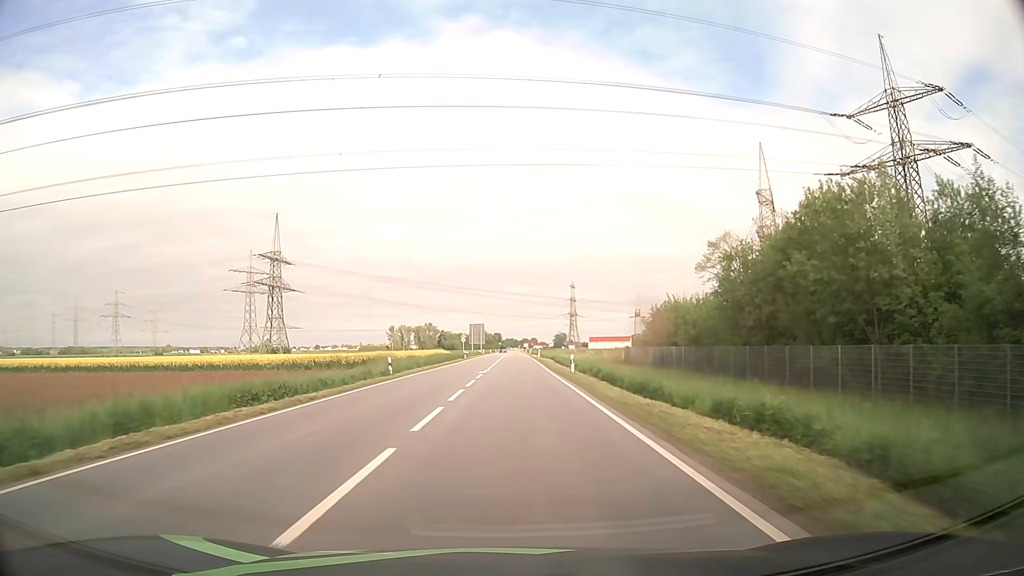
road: primary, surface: asphalt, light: Day
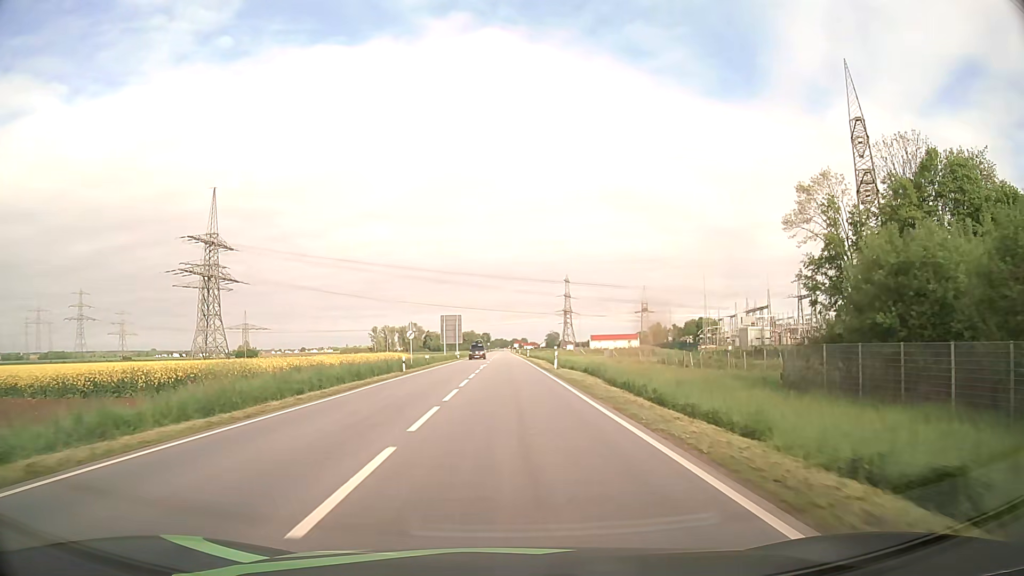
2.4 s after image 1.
(+0.4, +42.1) m; +1°
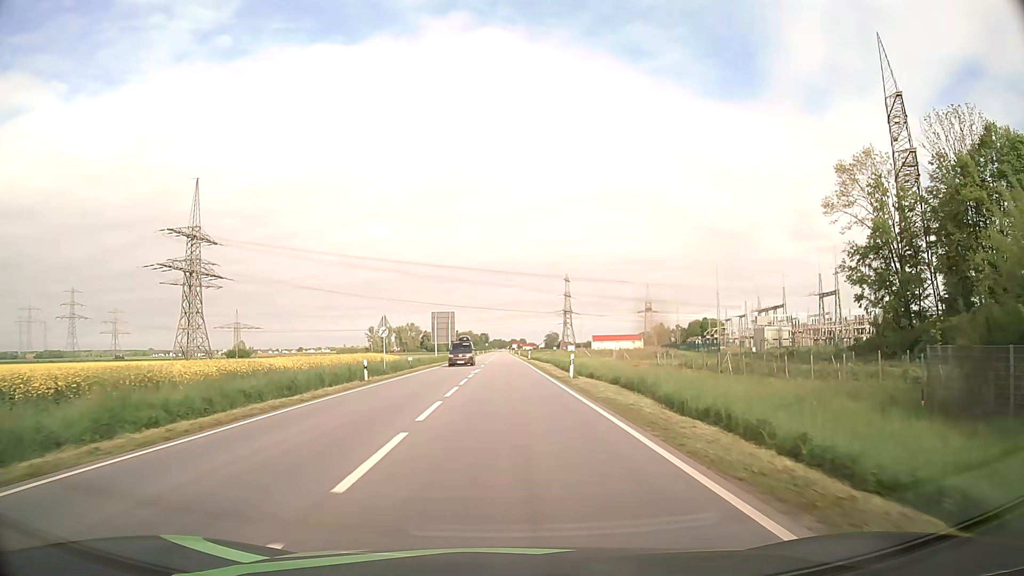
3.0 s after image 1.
(0.0, +10.5) m; 0°
